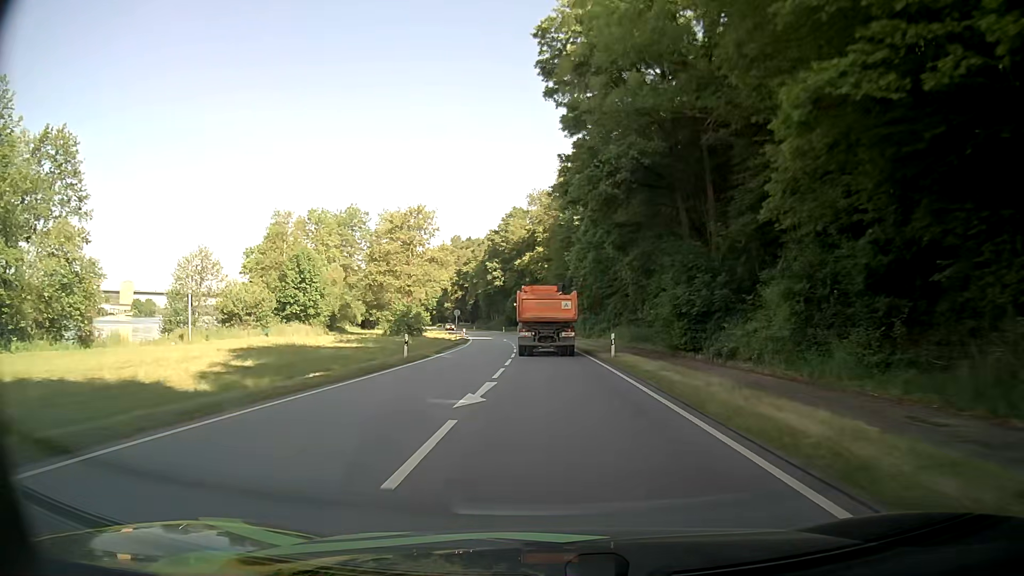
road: primary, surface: asphalt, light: Day
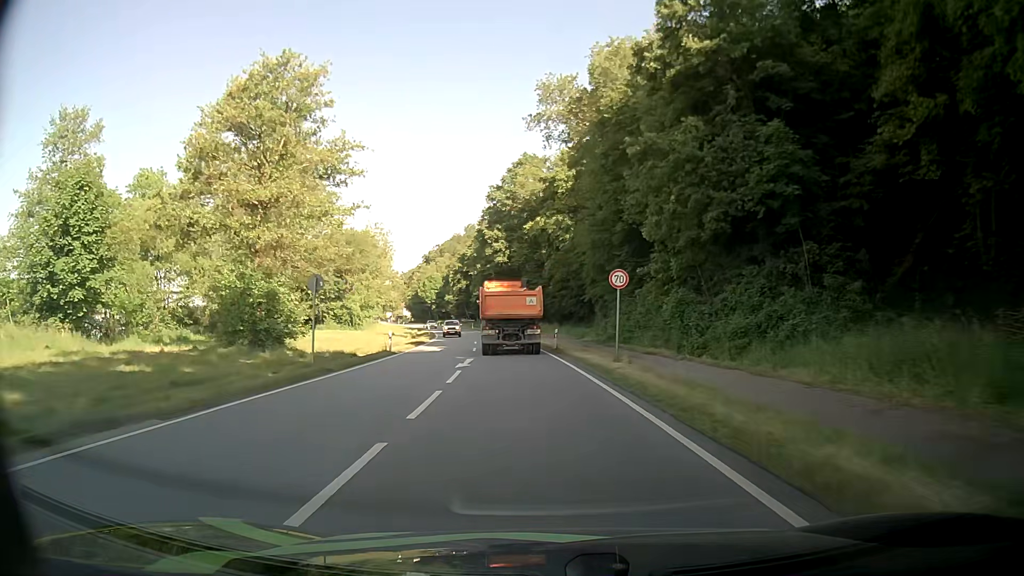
(-0.6, +44.0) m; -2°
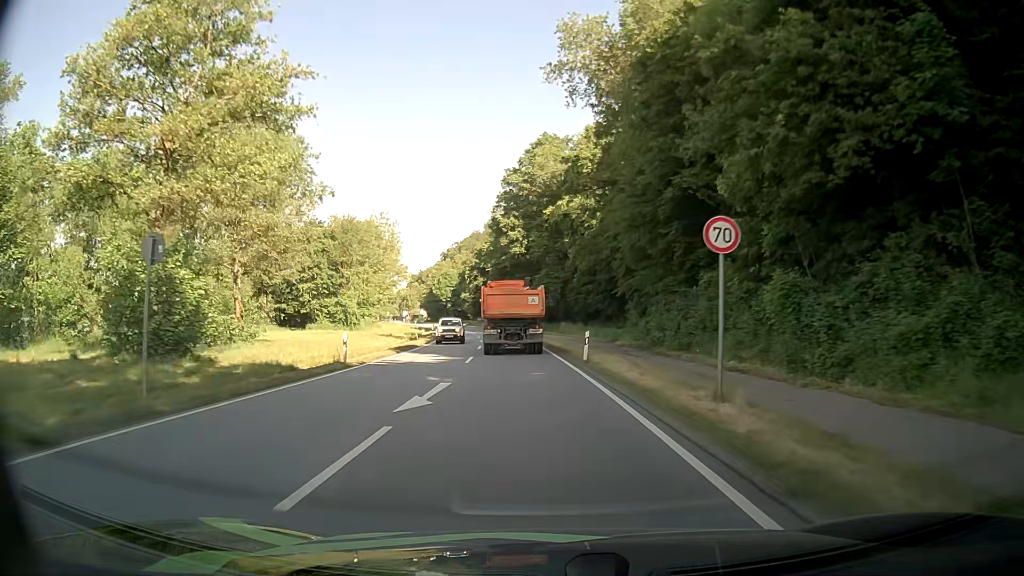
(-0.2, +10.8) m; -2°
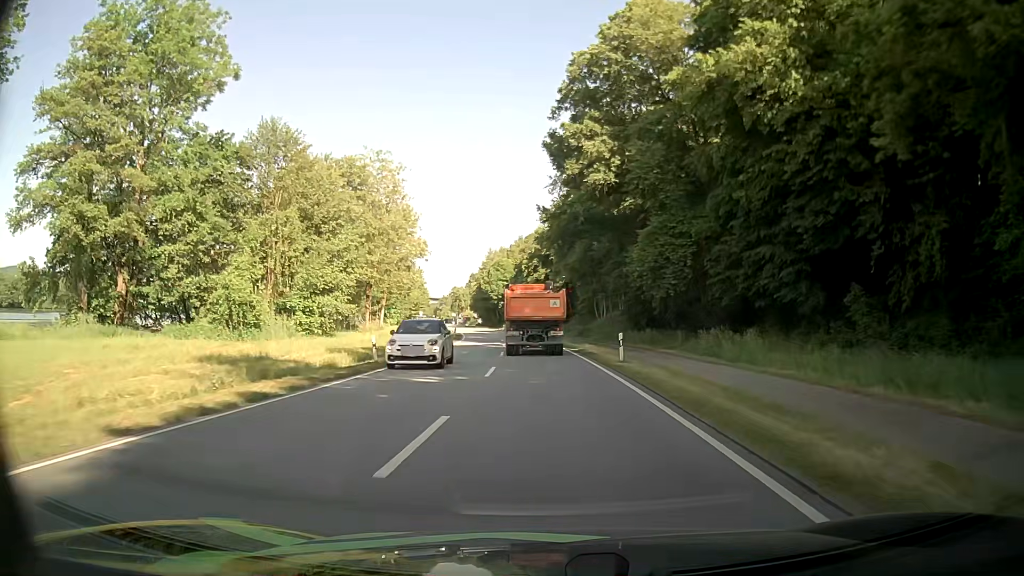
(-2.8, +41.3) m; -6°
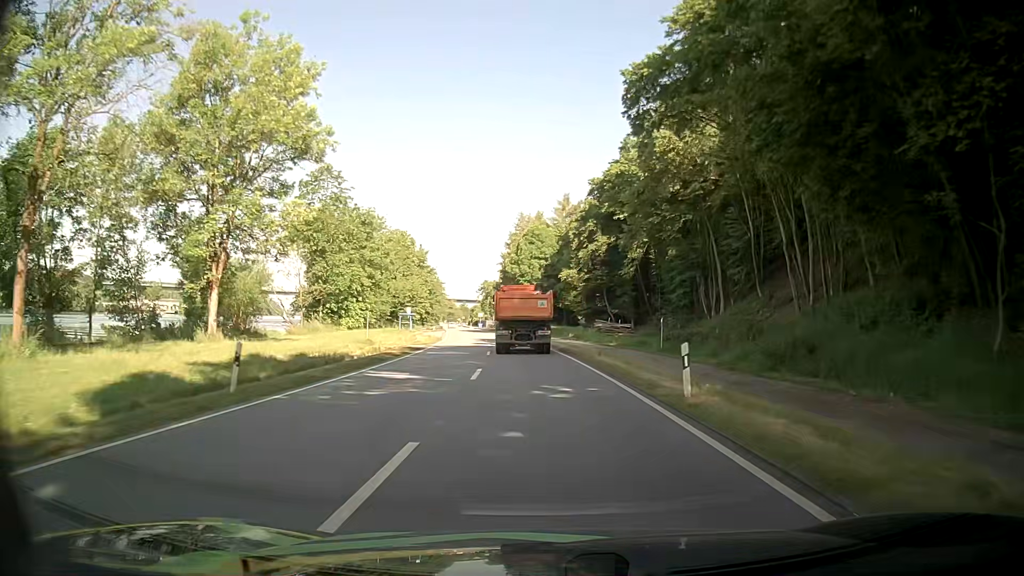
(-2.0, +51.7) m; -4°
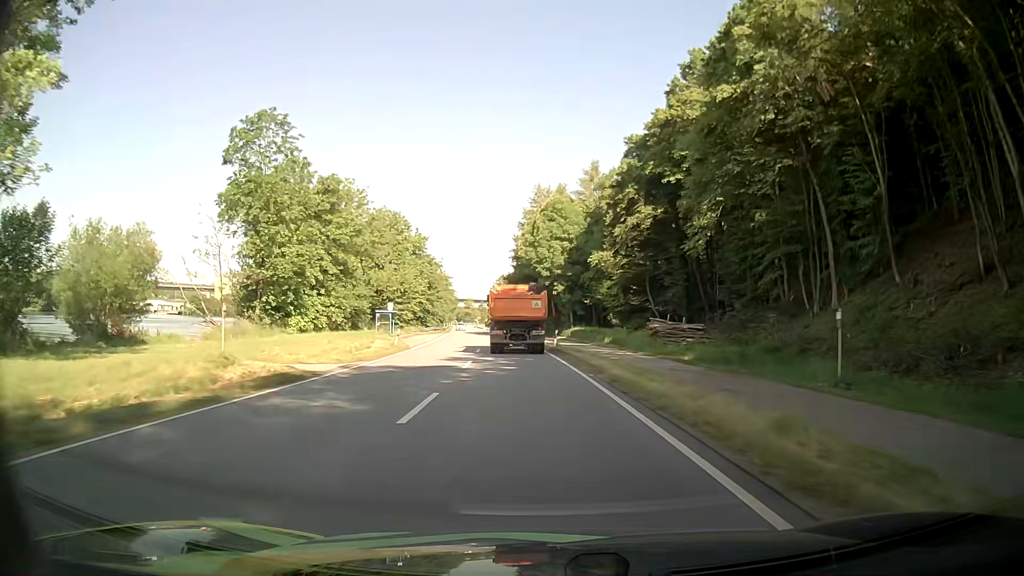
(-0.3, +21.0) m; -1°
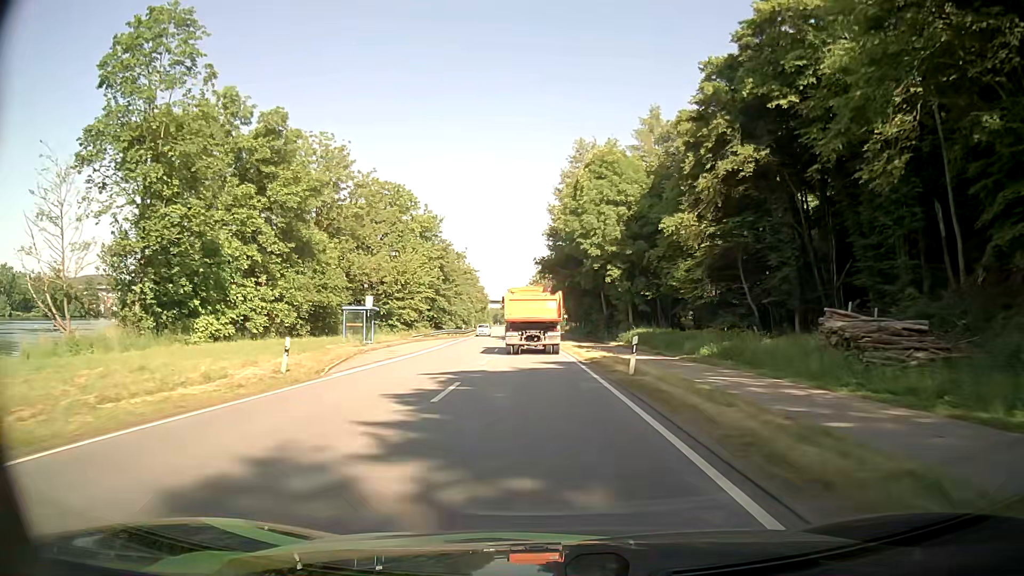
(-0.7, +21.1) m; -4°
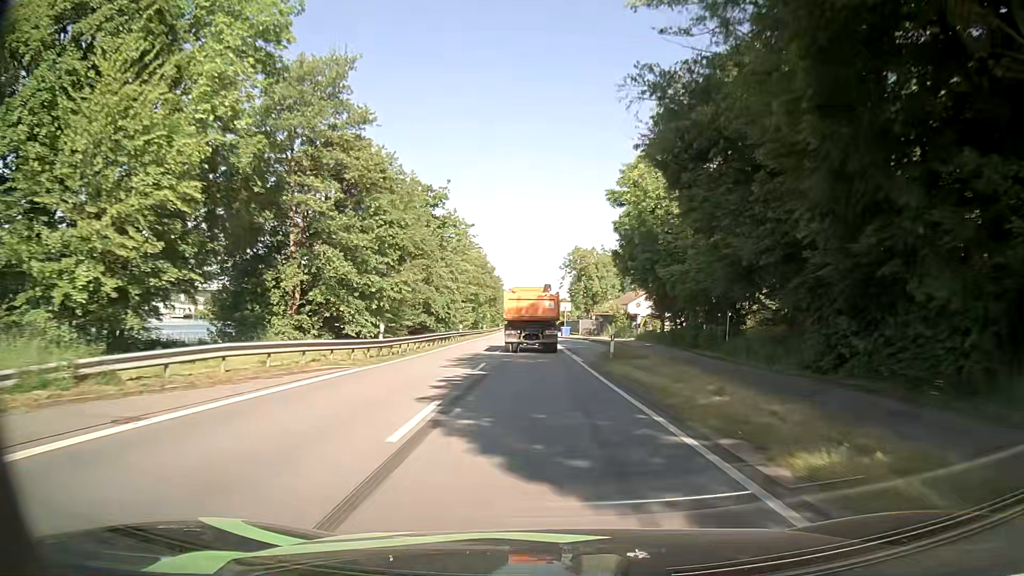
(-2.2, +52.2) m; -3°
(0, +10) (0, +20) (0, +30) (0, +40) (-1, +50) (-1, +60) (-1, +70) (-2, +80) (-2, +90) (-2, +100) m
